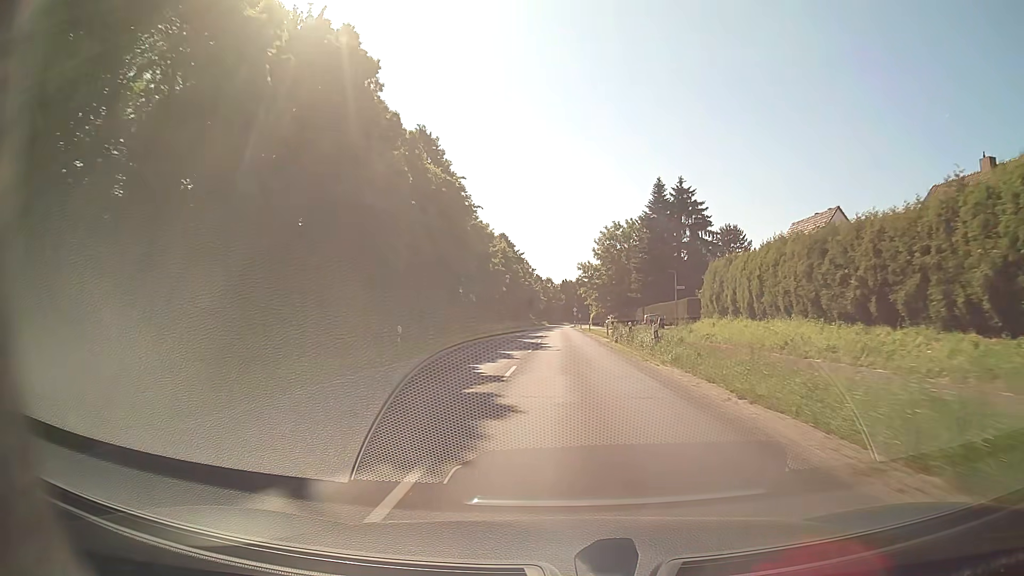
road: secondary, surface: asphalt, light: Day
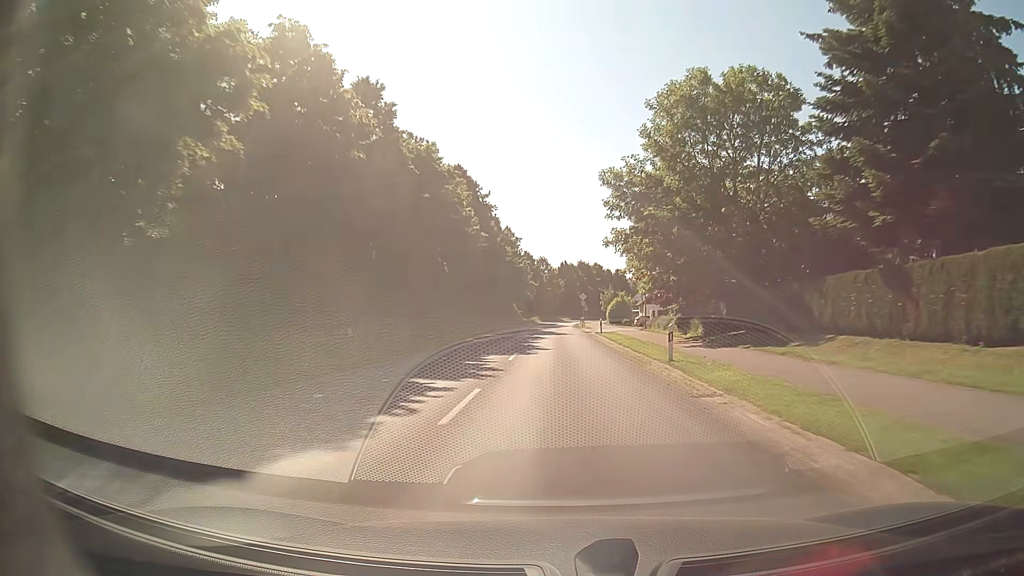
(+0.2, +54.3) m; 0°
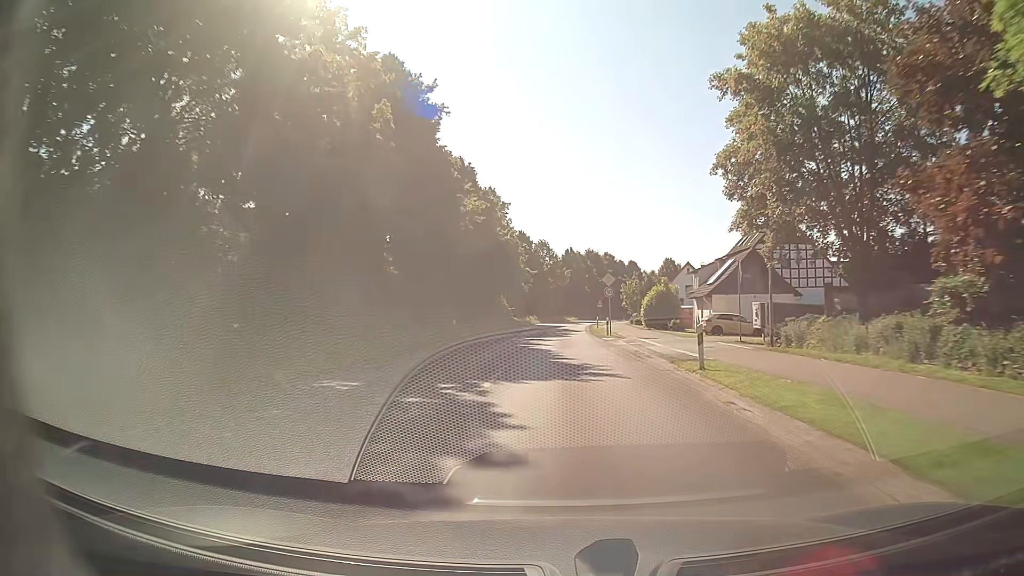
(-0.1, +32.6) m; 0°
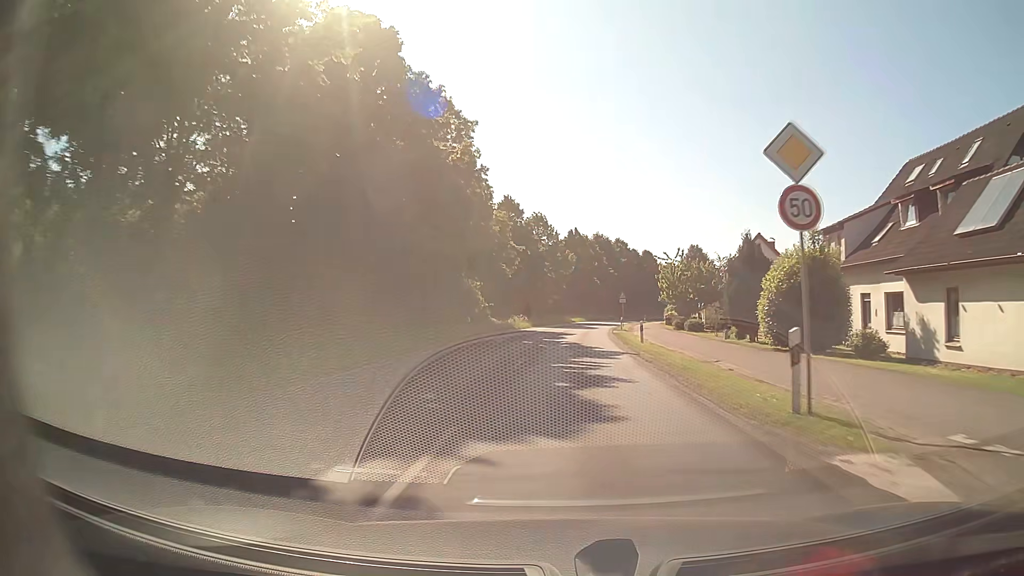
(-0.1, +31.8) m; -1°
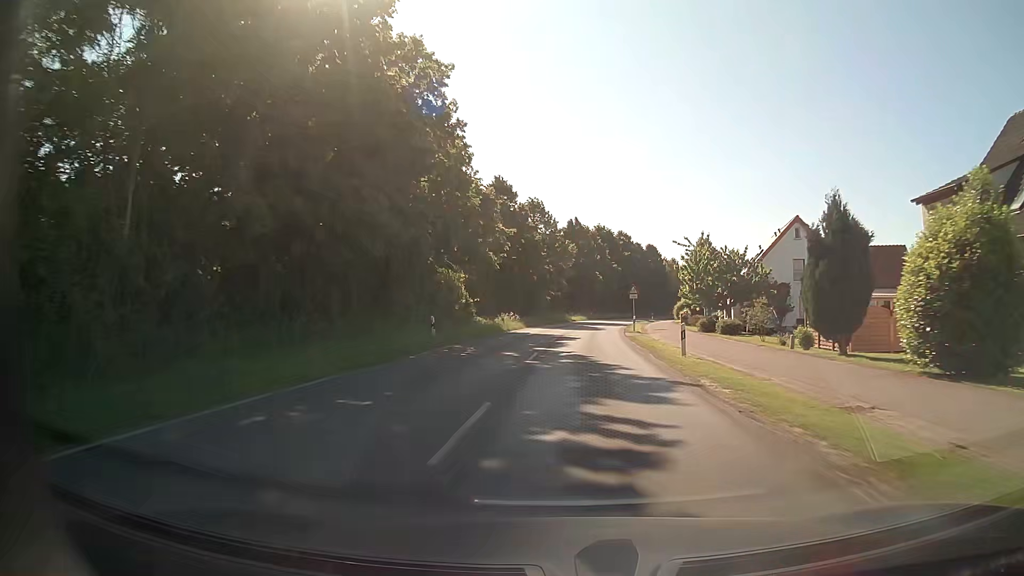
(+0.1, +10.0) m; +1°
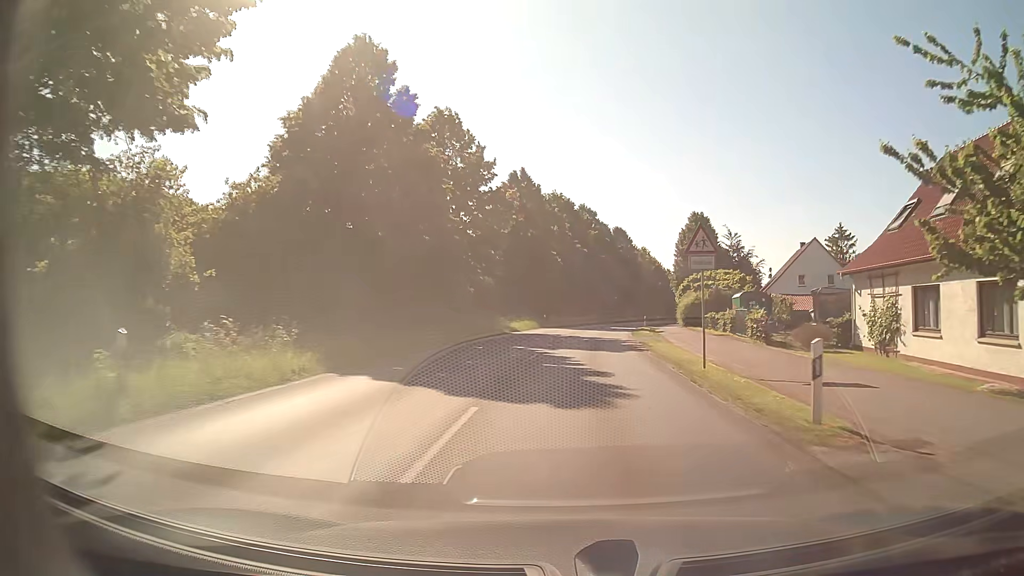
(+1.1, +36.3) m; +4°
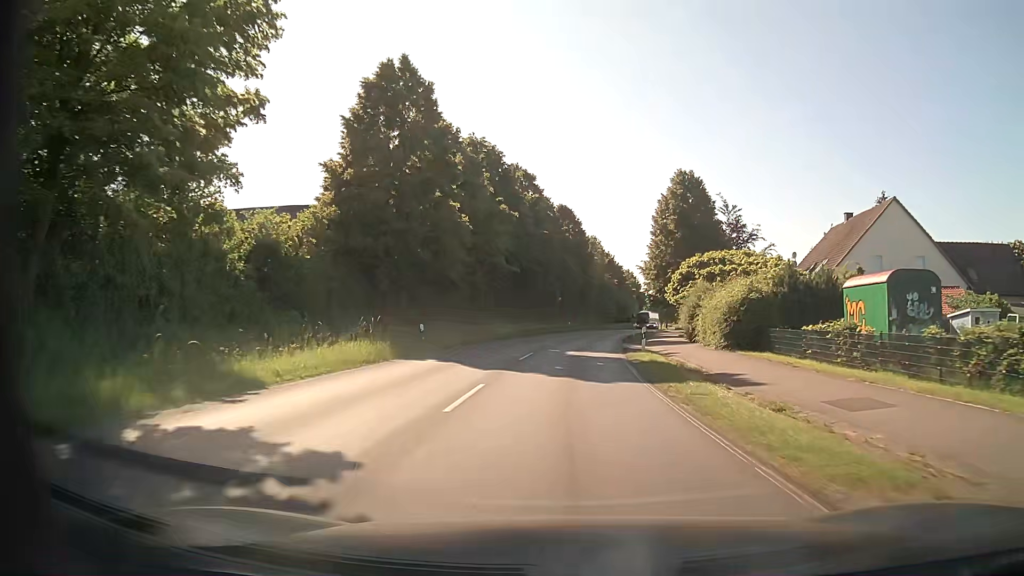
(+1.5, +31.6) m; +5°
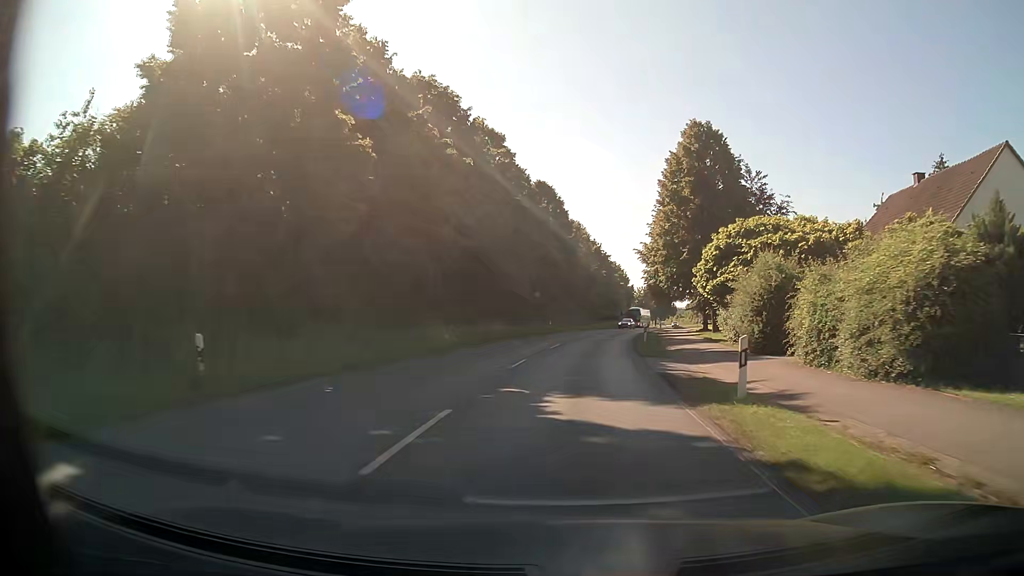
(+0.2, +16.0) m; +1°
(0, +10) (+1, +20) (+1, +30) (+2, +40) (+3, +50) (+5, +60) (+7, +70) (+9, +79) (+11, +89) (+14, +99) m
